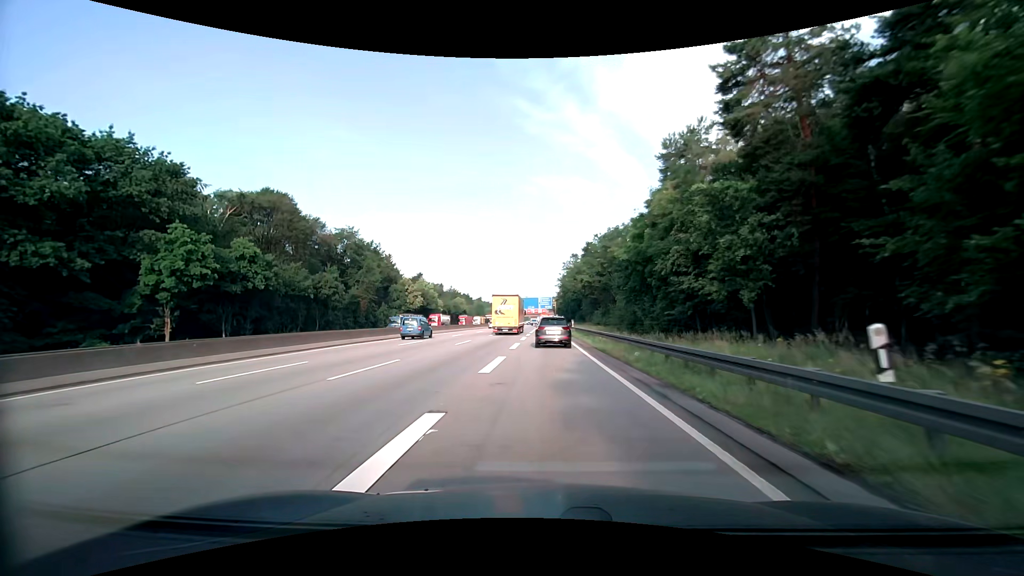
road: motorway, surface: asphalt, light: Day
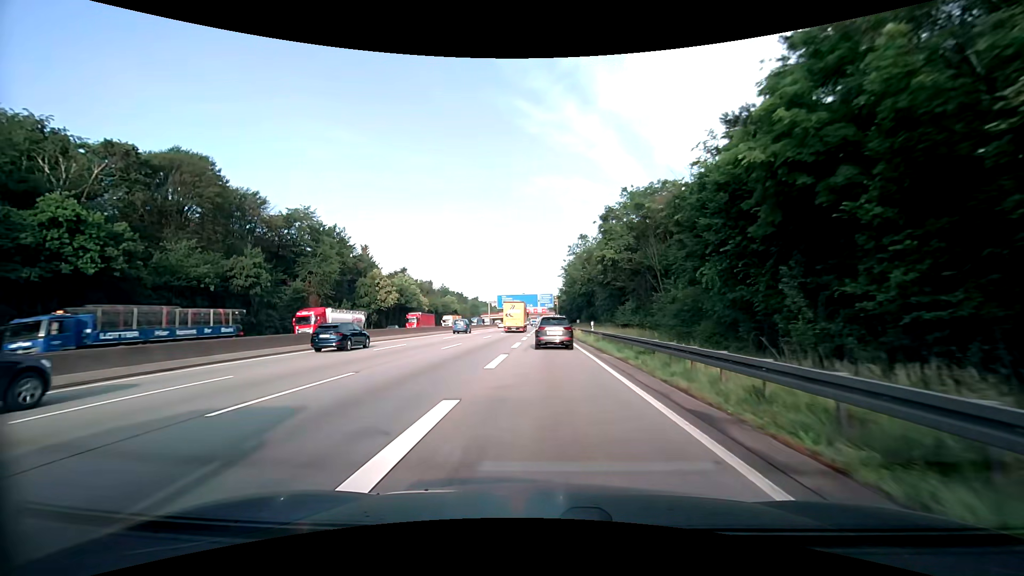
(0.0, +22.8) m; 0°
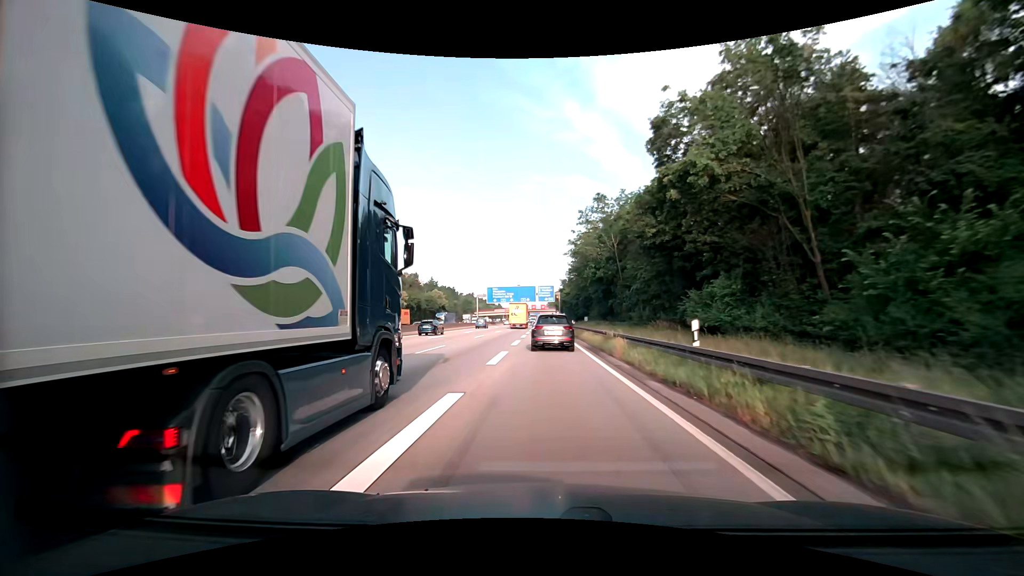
(-0.1, +23.3) m; 0°
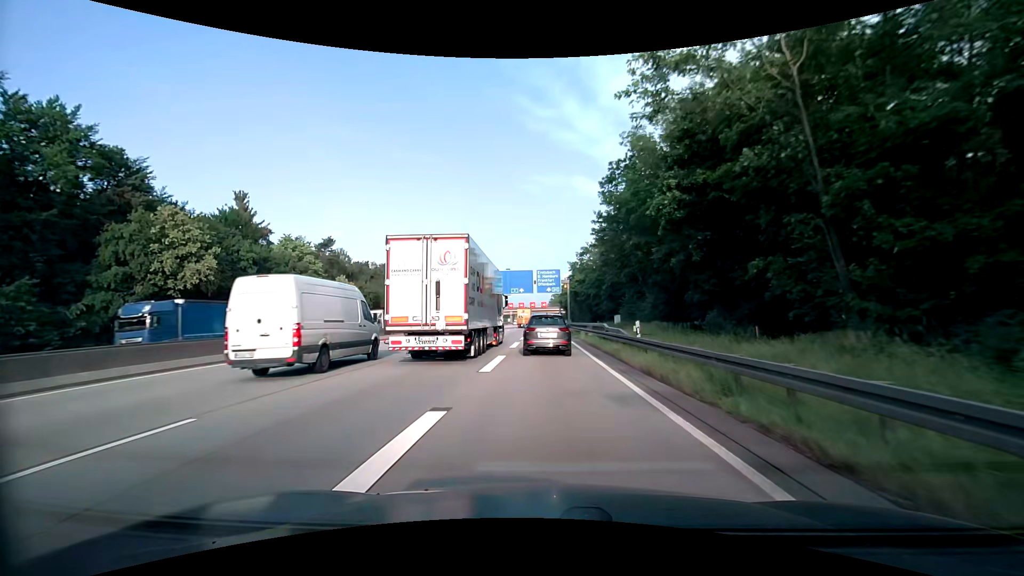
(+0.1, +37.6) m; 0°
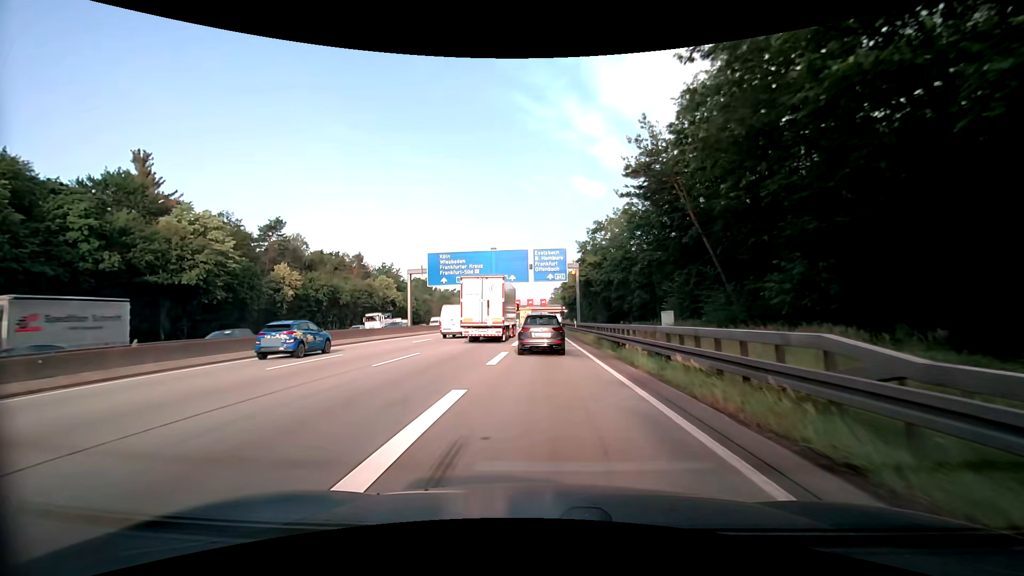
(+0.1, +21.8) m; 0°
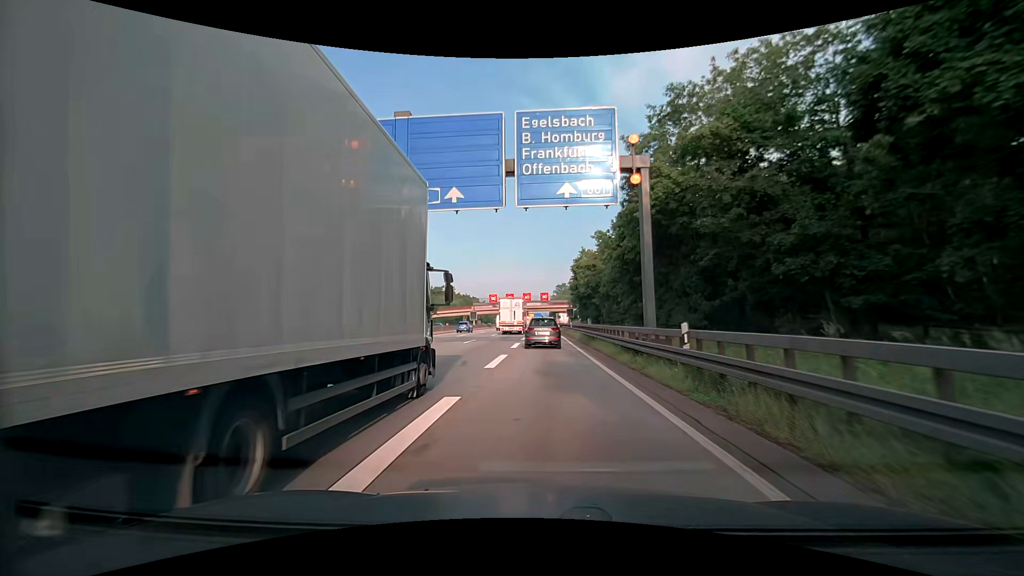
(+0.1, +36.6) m; 0°
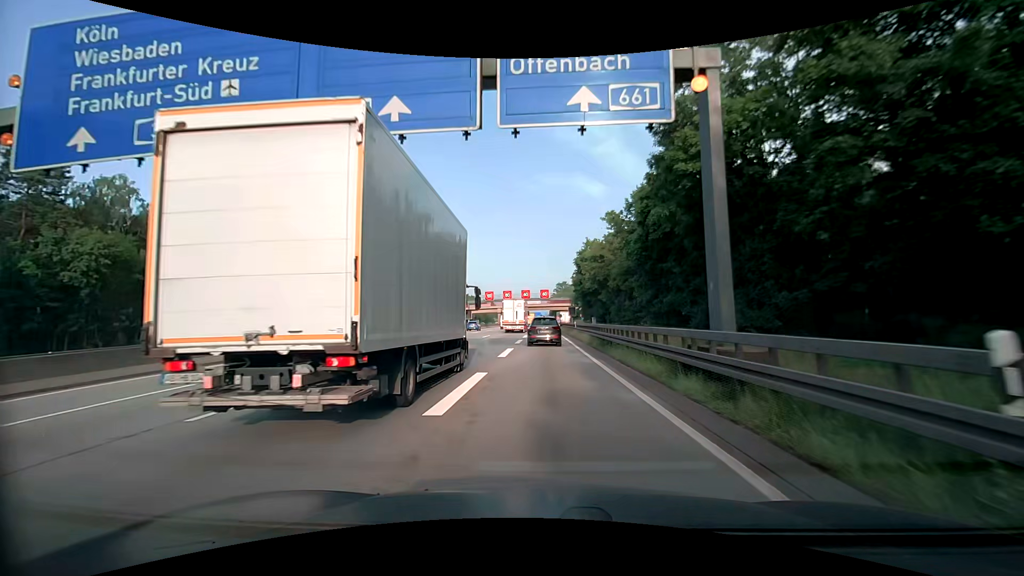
(0.0, +7.7) m; 0°
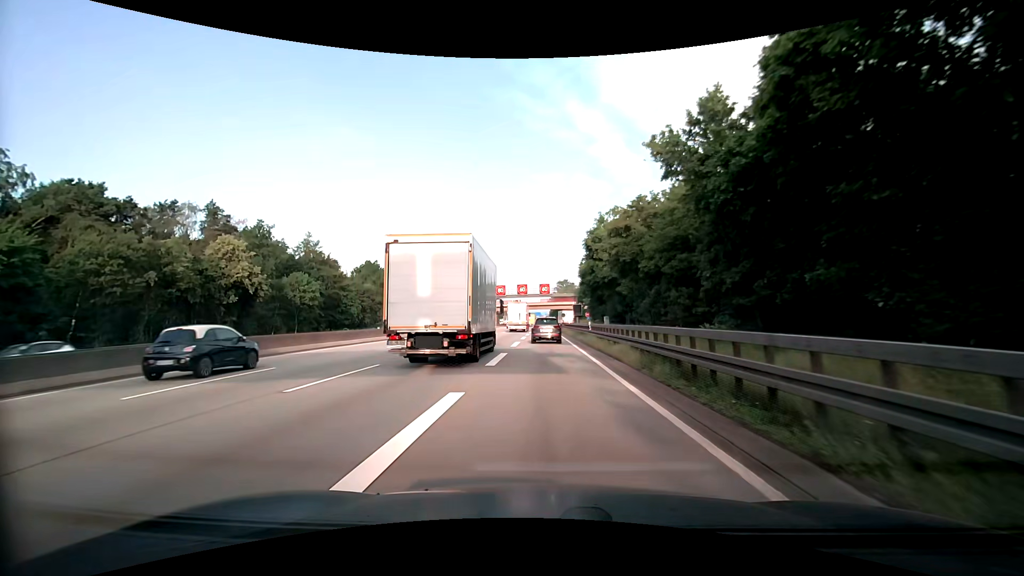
(-0.1, +15.8) m; -1°
(0, +10) (0, +20) (0, +30) (0, +40) (0, +50) (0, +60) (0, +70) (0, +80) (0, +90) (0, +100) m
